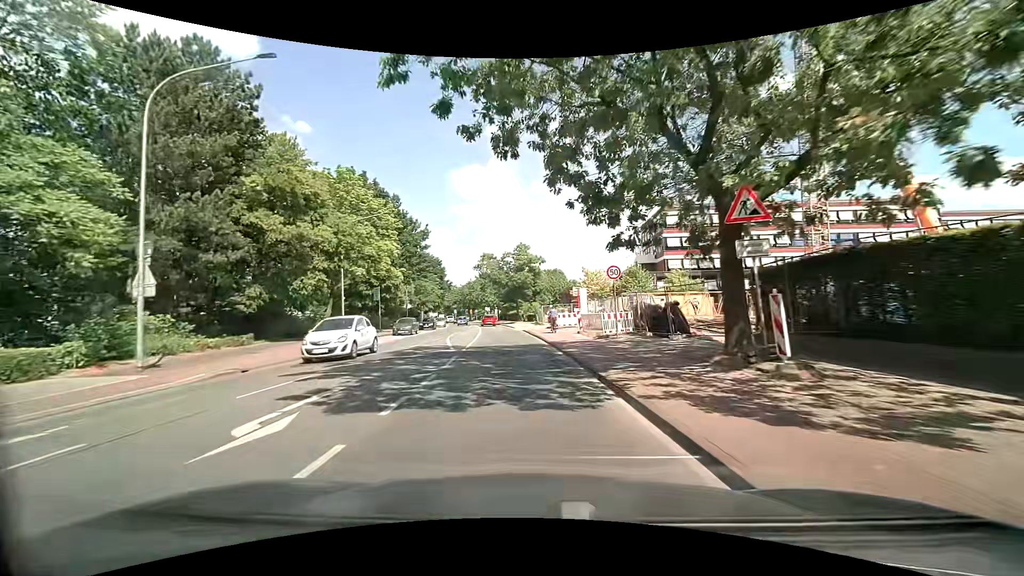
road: tertiary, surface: asphalt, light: Day
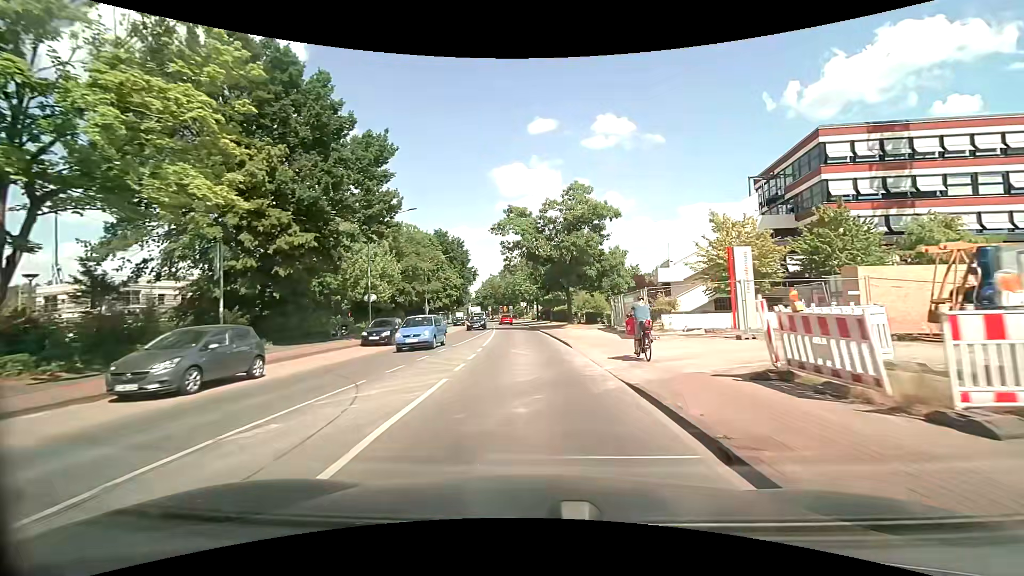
(-1.6, +32.3) m; -5°
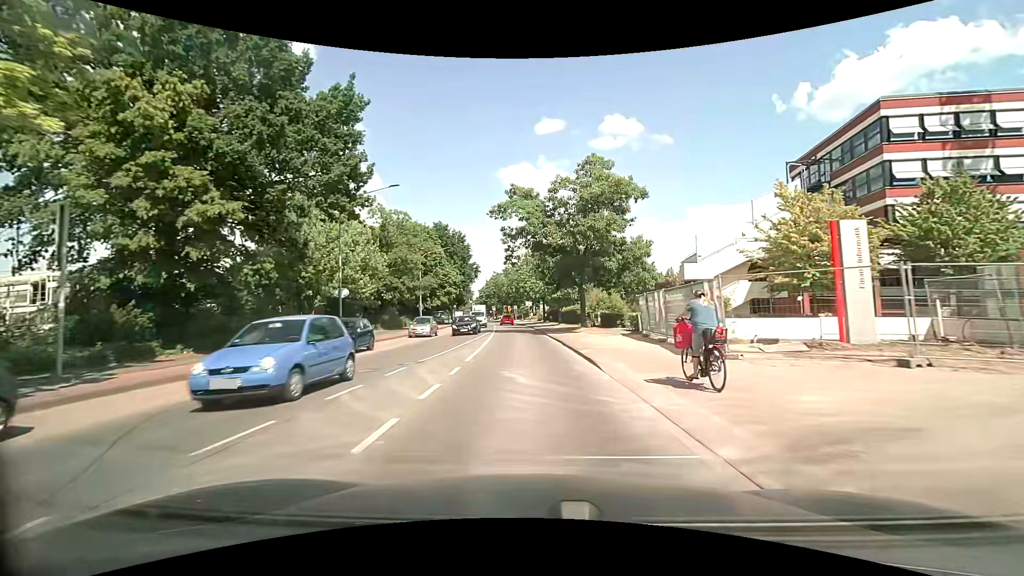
(-0.1, +7.0) m; -1°
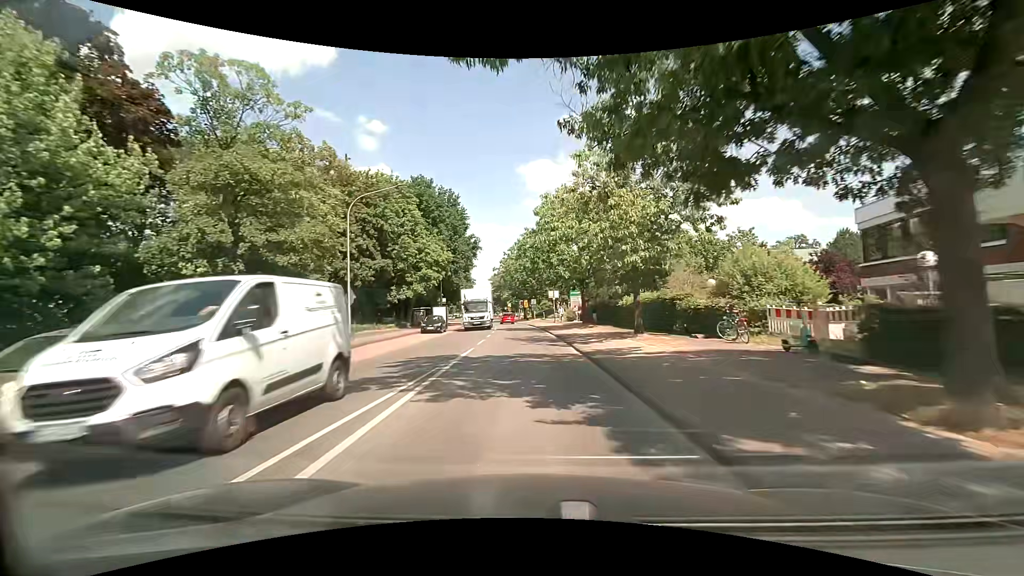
(-0.6, +30.2) m; -2°
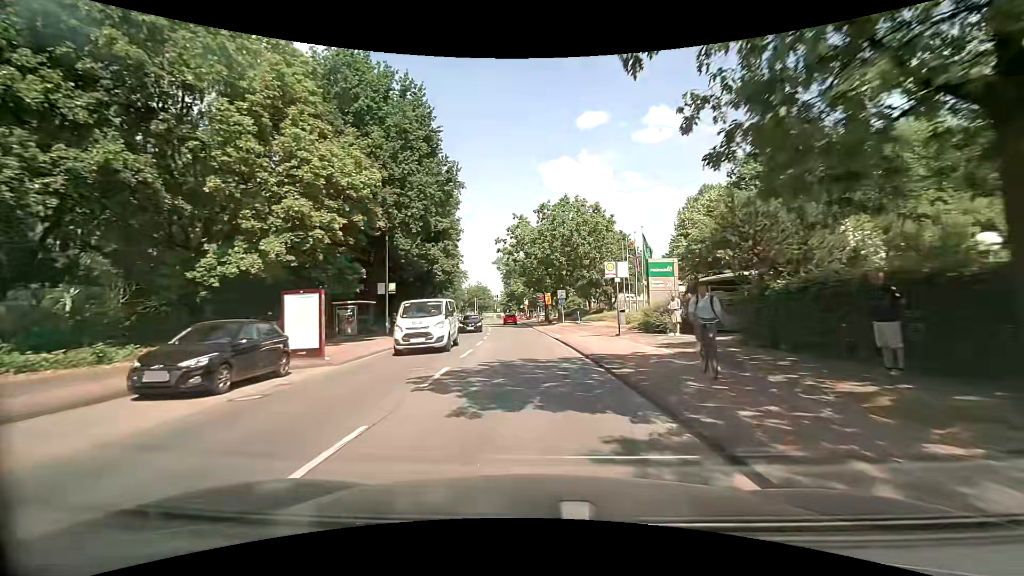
(-0.7, +30.9) m; -2°
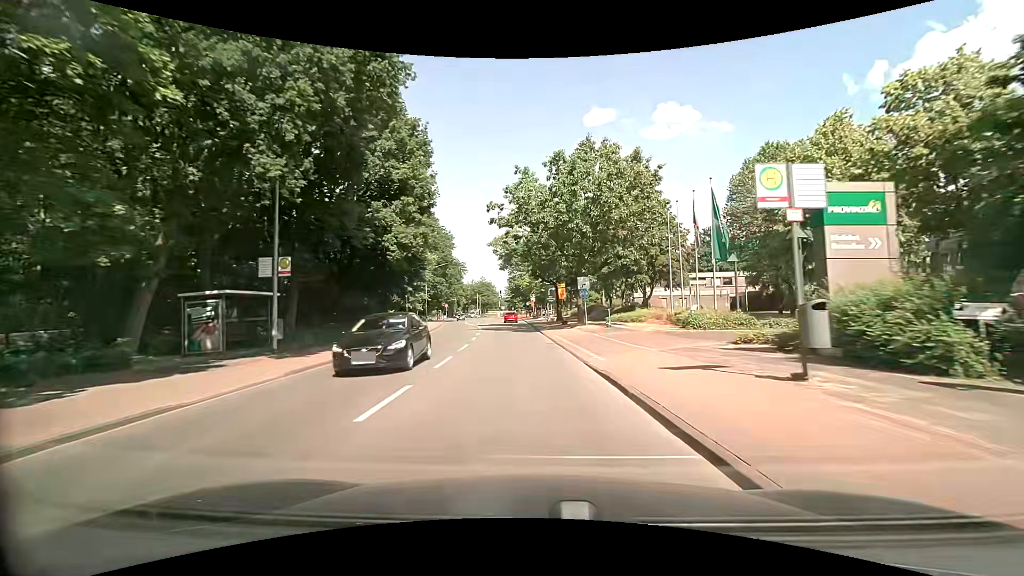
(-0.2, +15.1) m; -1°
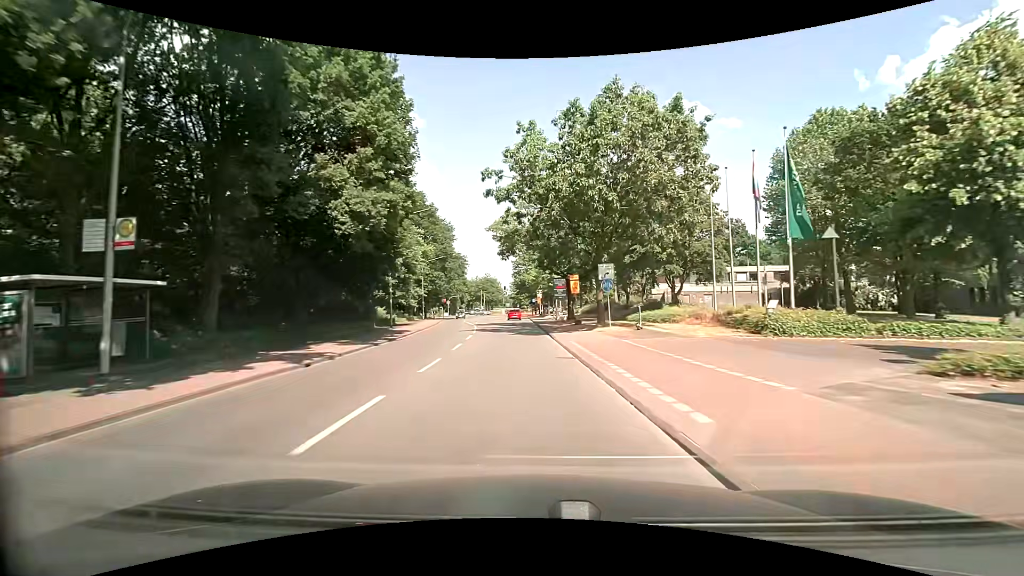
(0.0, +7.4) m; -1°
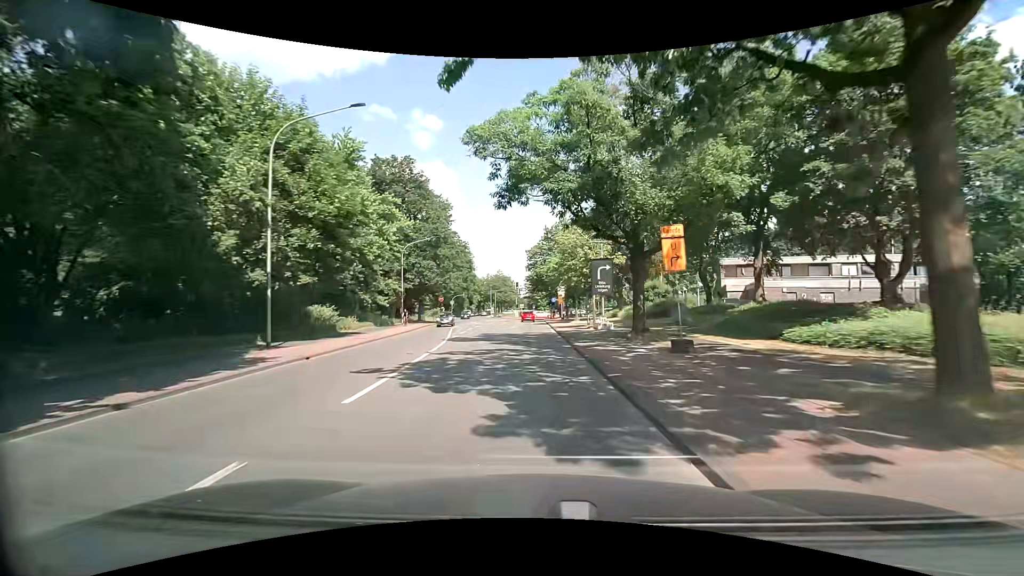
(-0.4, +21.4) m; -2°
(0, +10) (0, +20) (0, +30) (0, +40) (0, +50) (-1, +60) (-1, +70) (-1, +80) (-1, +90) (0, +100) m
